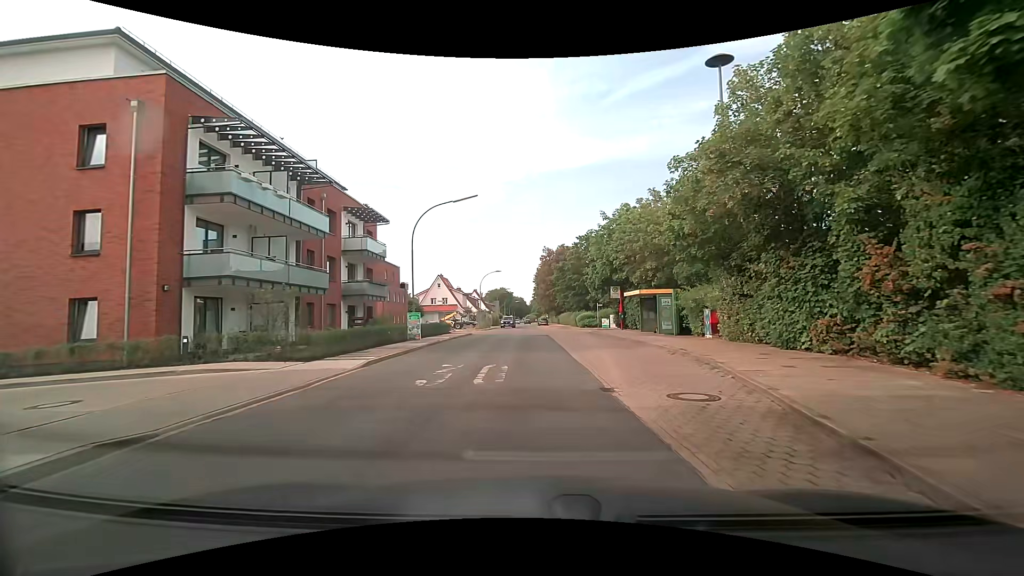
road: residential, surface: asphalt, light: Day
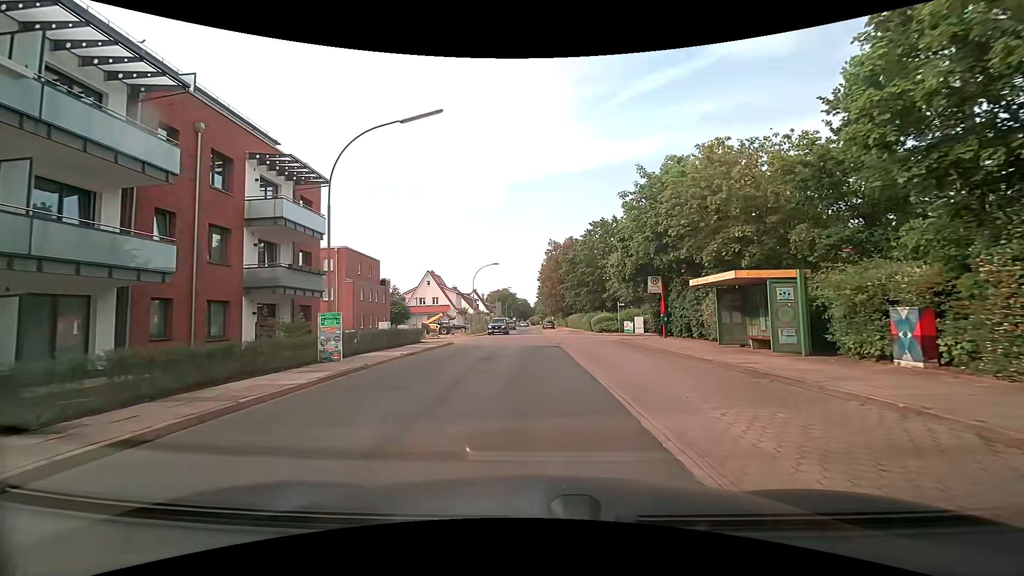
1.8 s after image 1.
(0.0, +11.6) m; -1°
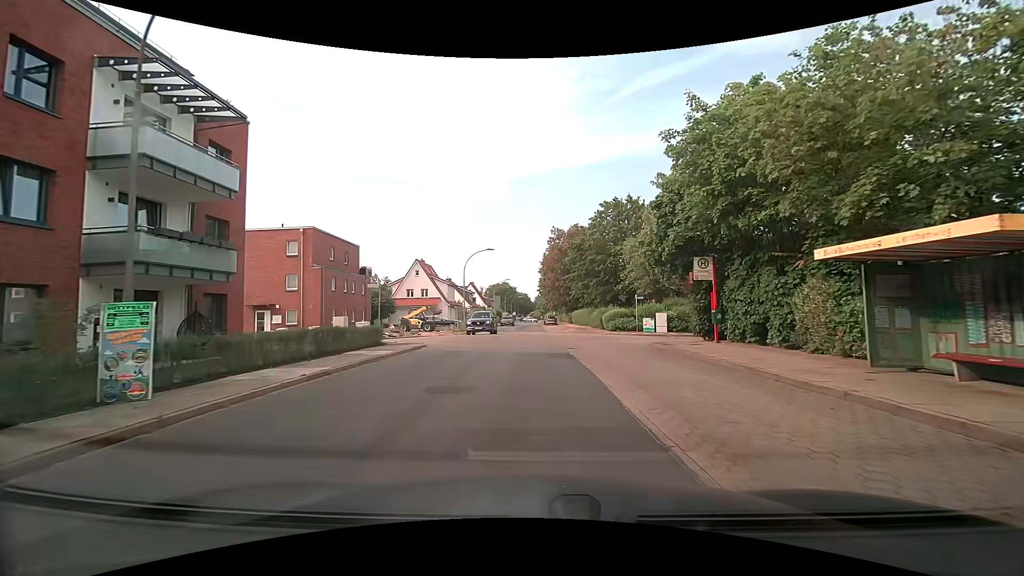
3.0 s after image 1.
(0.0, +7.7) m; 0°
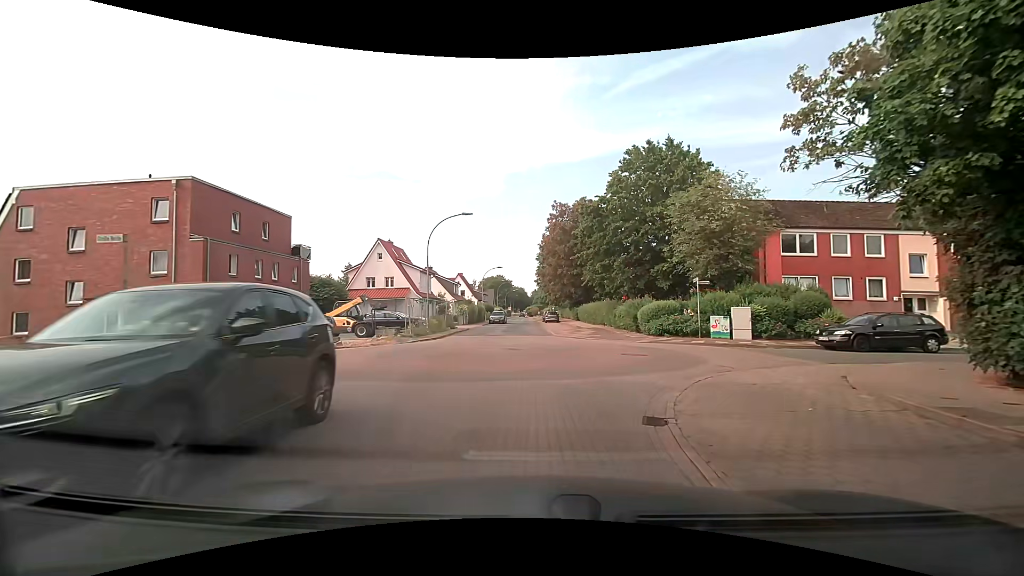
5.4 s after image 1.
(-0.1, +14.7) m; 0°
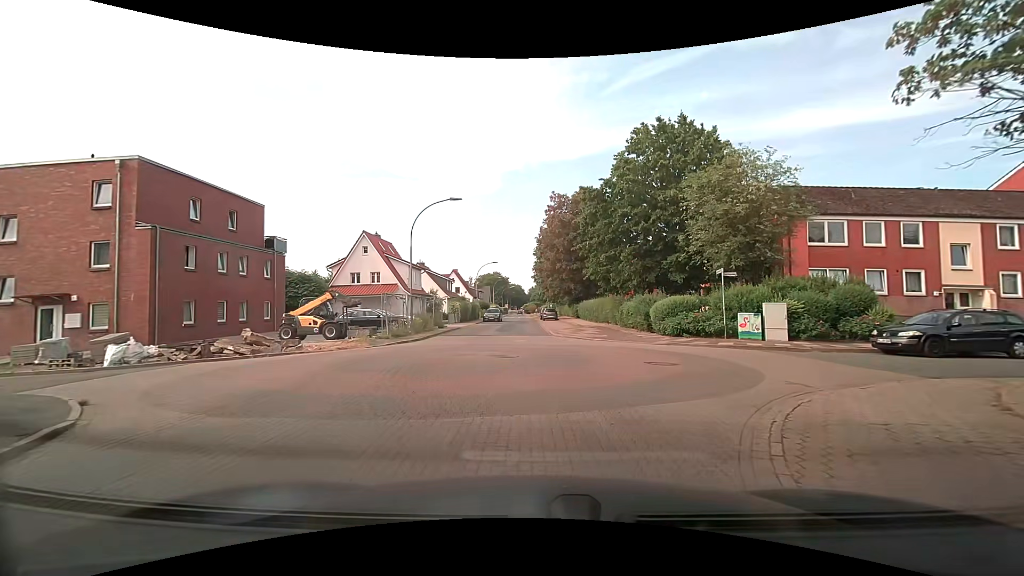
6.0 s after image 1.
(0.0, +3.5) m; 0°
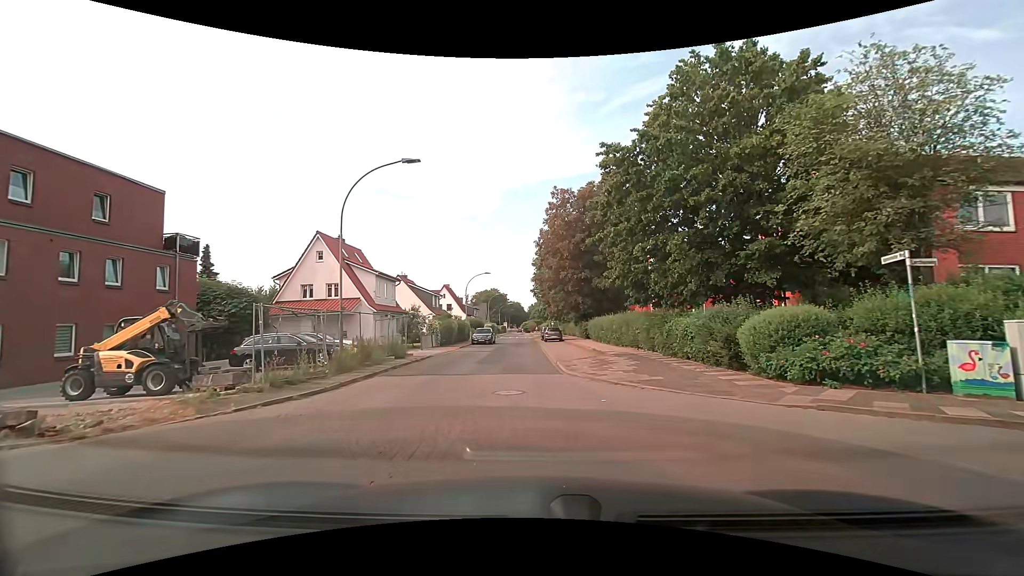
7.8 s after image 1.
(0.0, +9.9) m; 0°
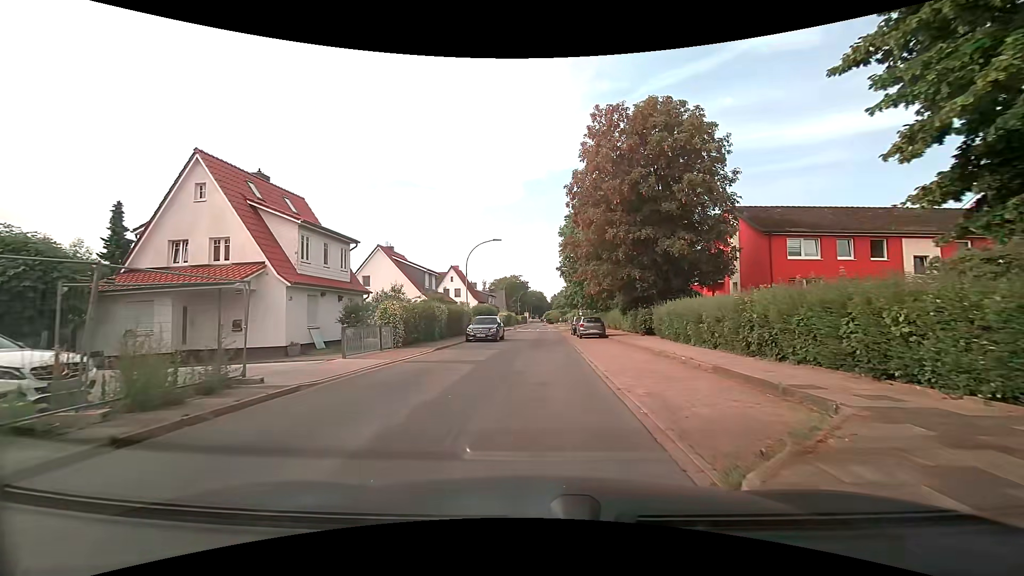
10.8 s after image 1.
(-0.4, +16.2) m; -4°
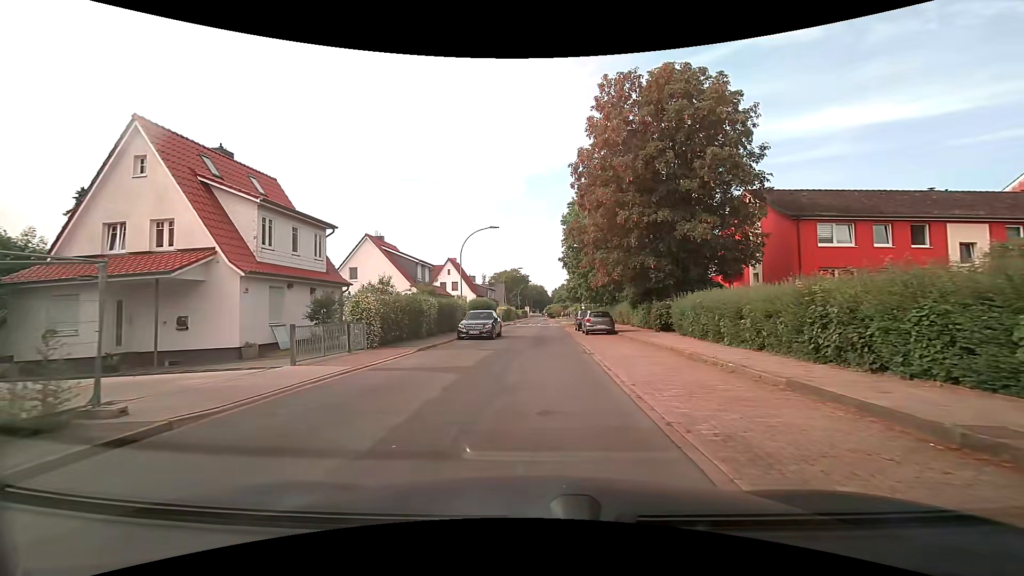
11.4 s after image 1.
(0.0, +3.4) m; 0°
(0, +10) (0, +20) (+1, +30) (+1, +40) (+1, +50) (+2, +60) (+2, +70) (+2, +80) (+1, +90) (+1, +100) m
